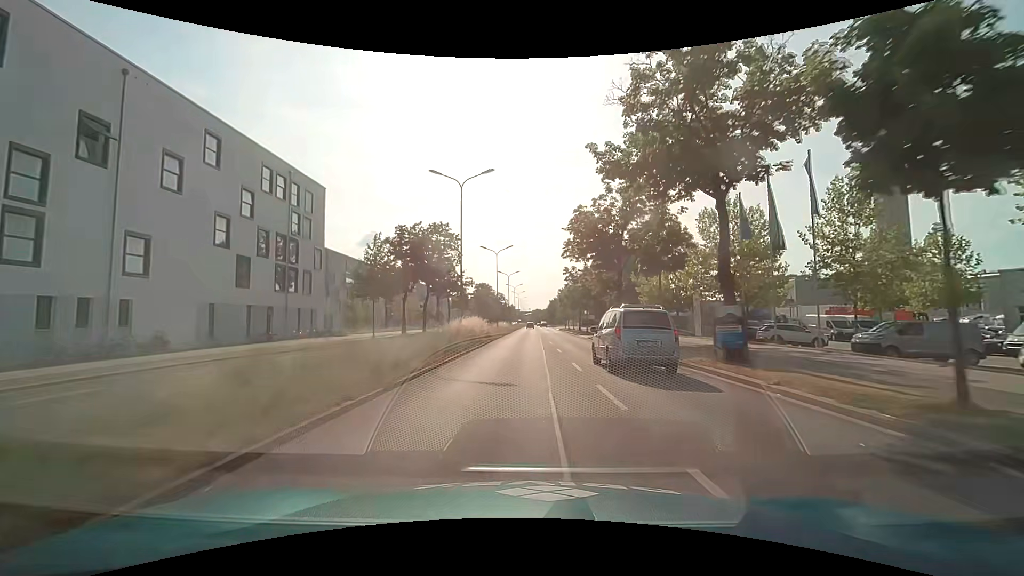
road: primary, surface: asphalt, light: Day
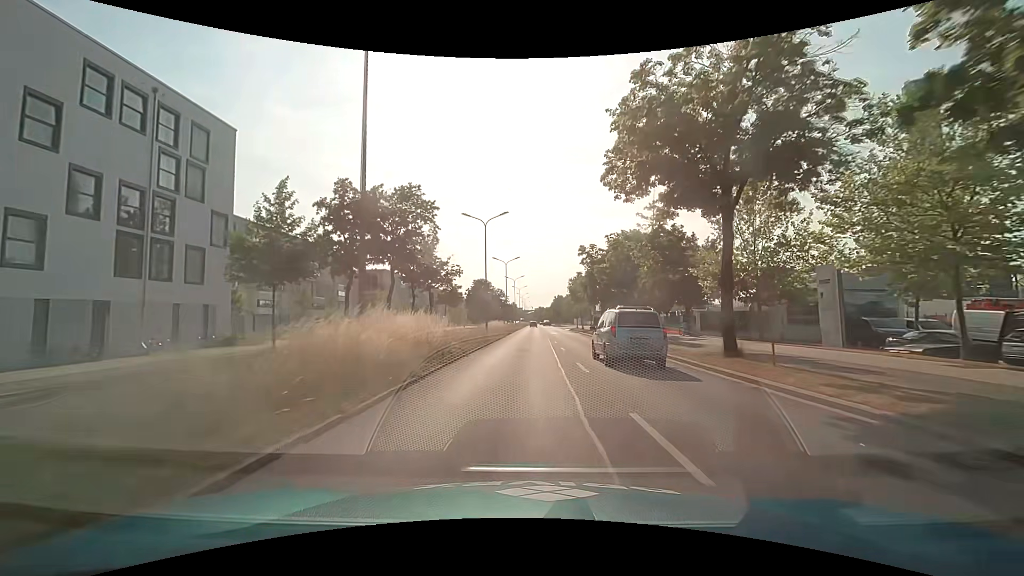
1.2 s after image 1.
(0.0, +18.2) m; 0°
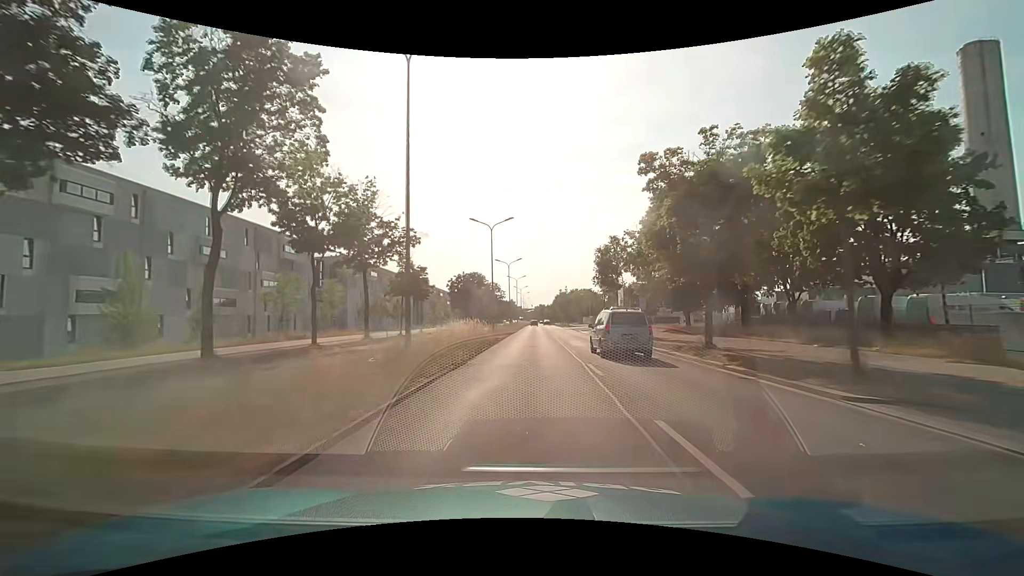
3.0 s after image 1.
(-0.1, +27.3) m; -1°
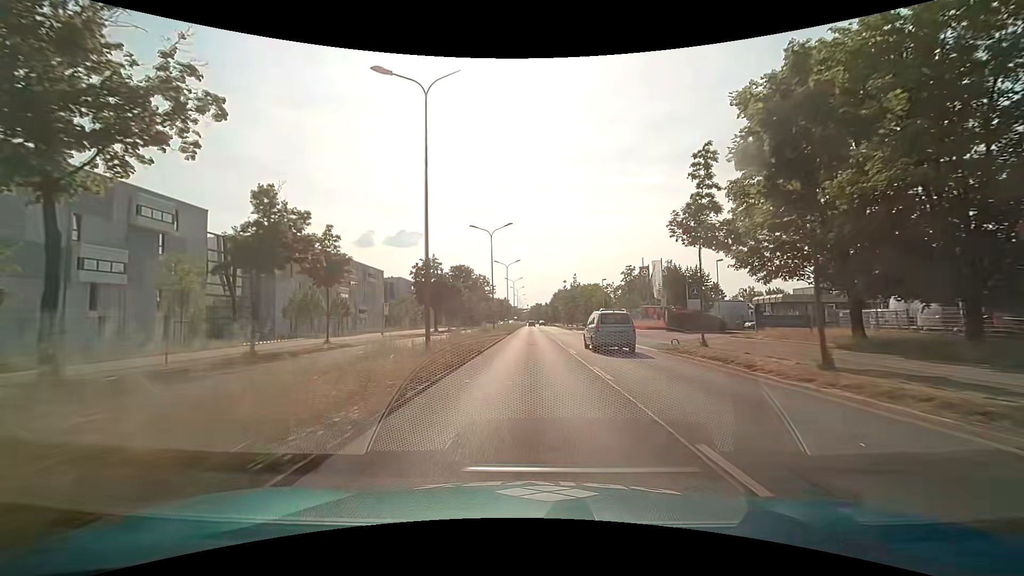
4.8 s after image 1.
(+0.3, +27.4) m; +1°
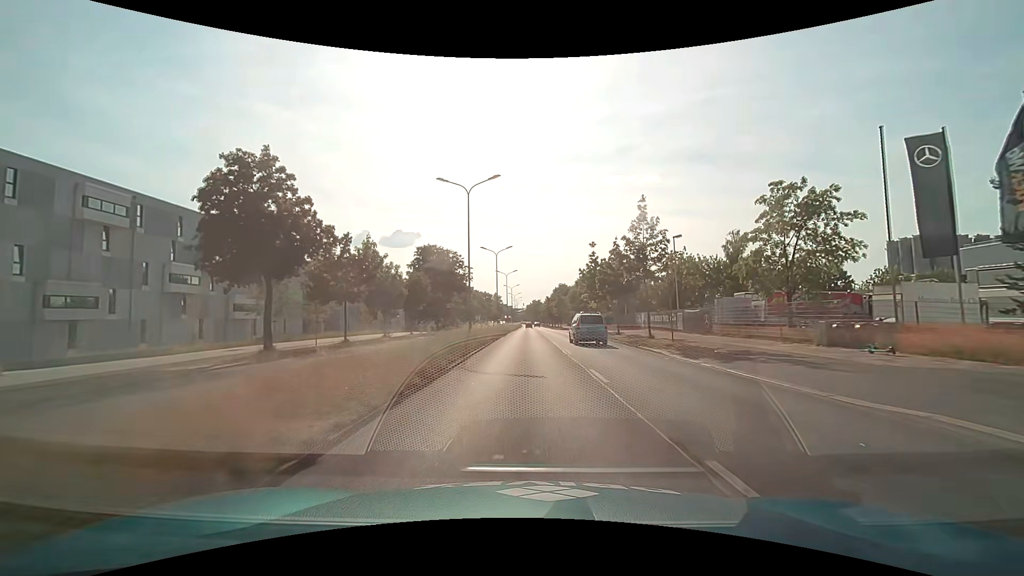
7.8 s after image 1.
(+0.2, +45.8) m; 0°
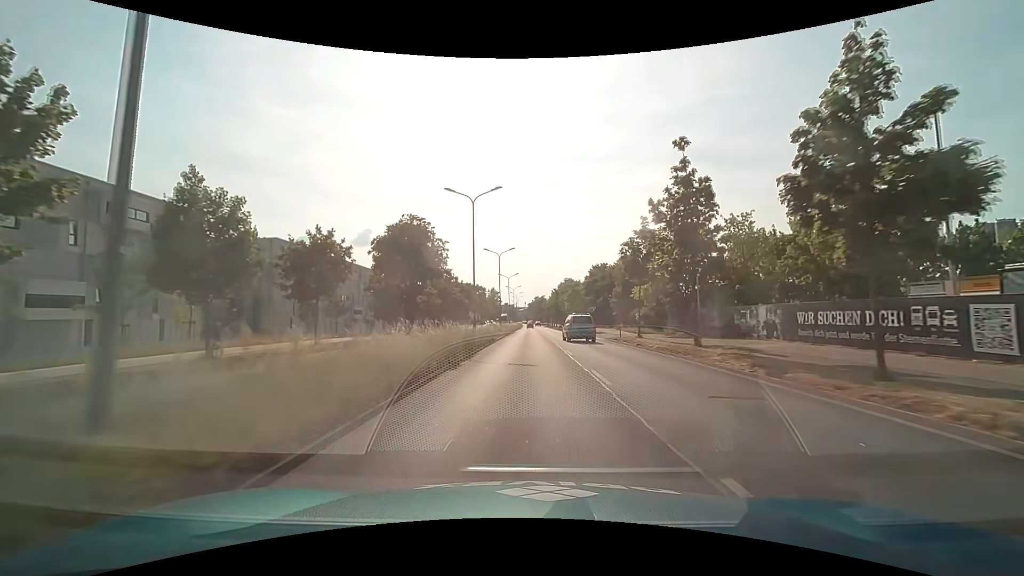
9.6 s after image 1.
(-0.1, +27.5) m; 0°
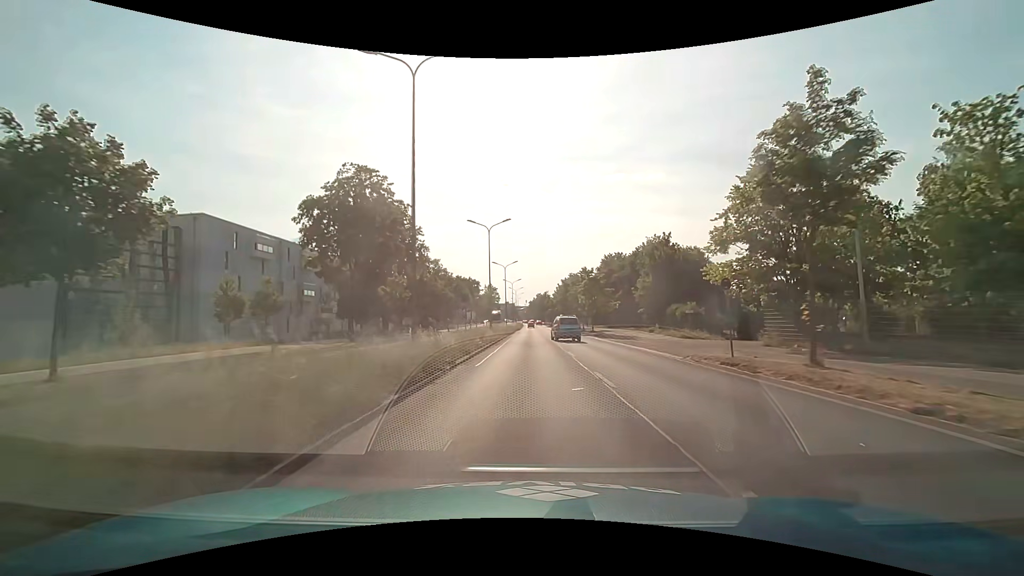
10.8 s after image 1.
(0.0, +18.3) m; 0°
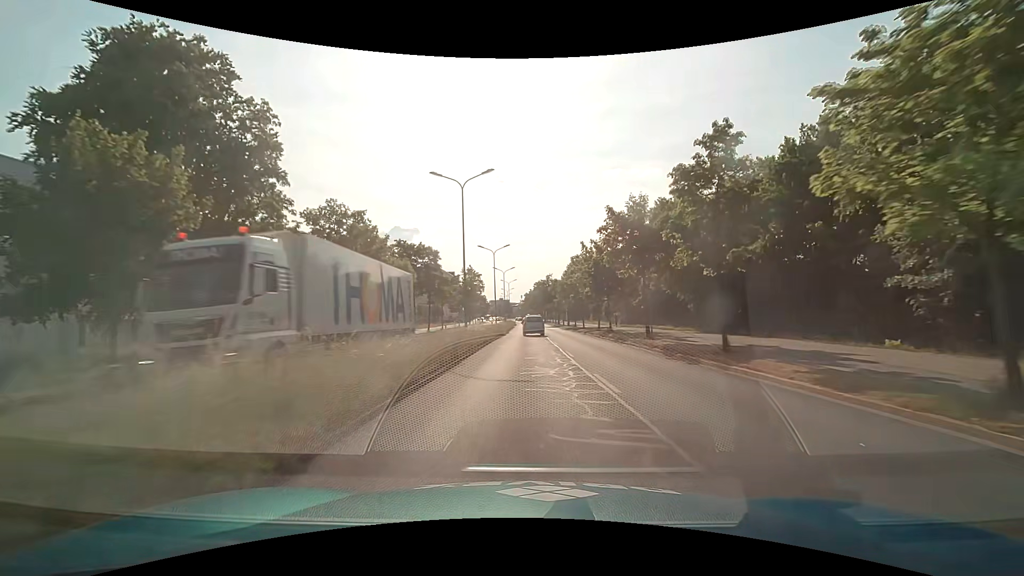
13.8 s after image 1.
(-0.2, +45.9) m; 0°
(0, +10) (0, +20) (0, +30) (0, +40) (0, +50) (0, +60) (0, +70) (0, +80) (0, +90) (-1, +100) m
